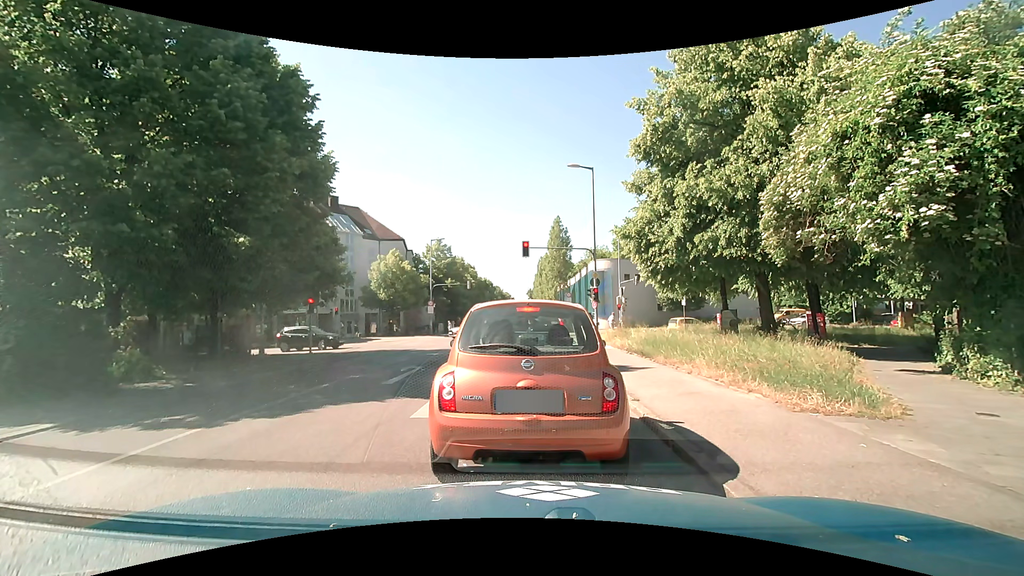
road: secondary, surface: asphalt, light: Day
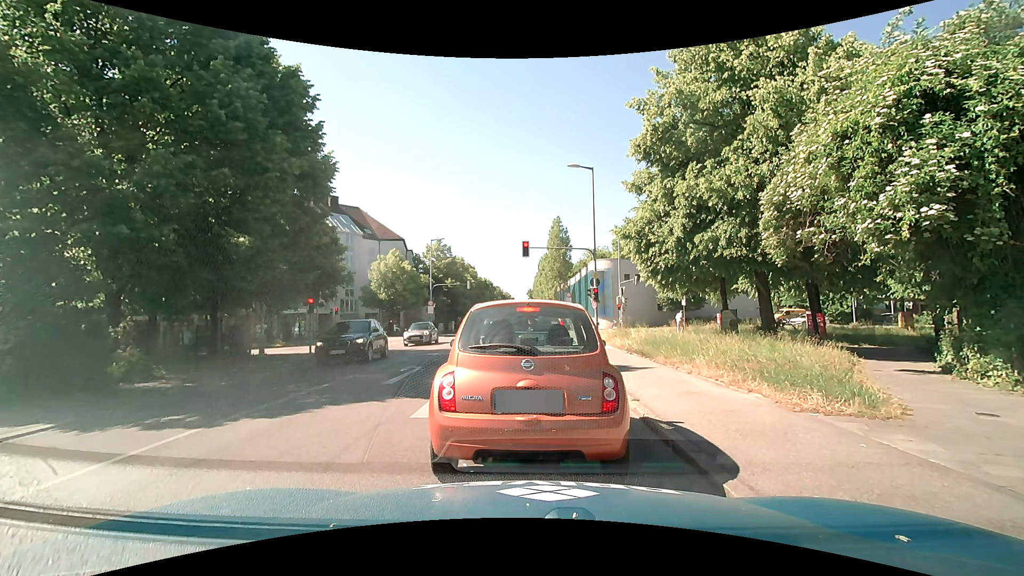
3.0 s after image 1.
(0.0, 0.0) m; 0°
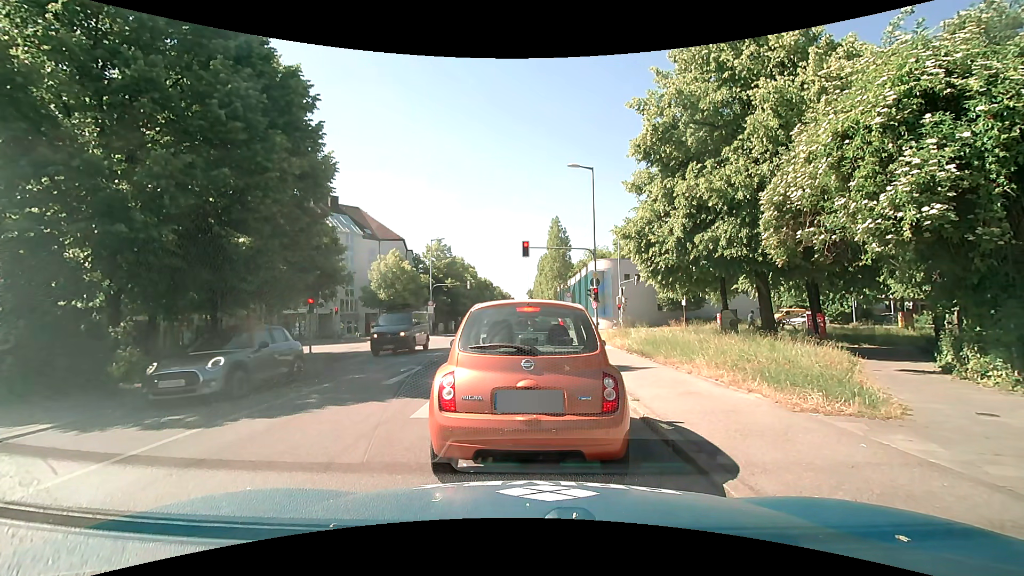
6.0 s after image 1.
(0.0, 0.0) m; 0°
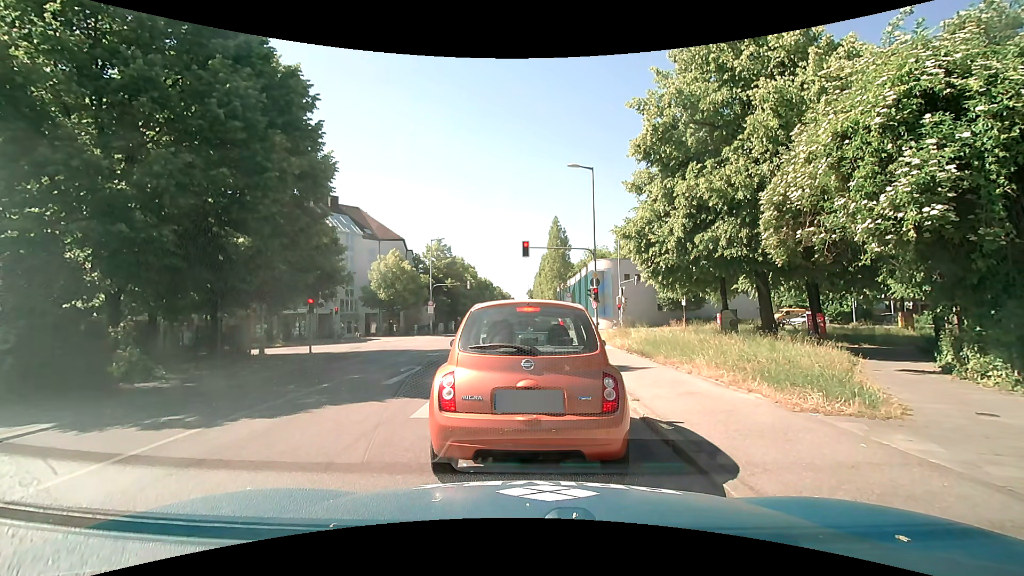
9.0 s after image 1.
(0.0, 0.0) m; 0°
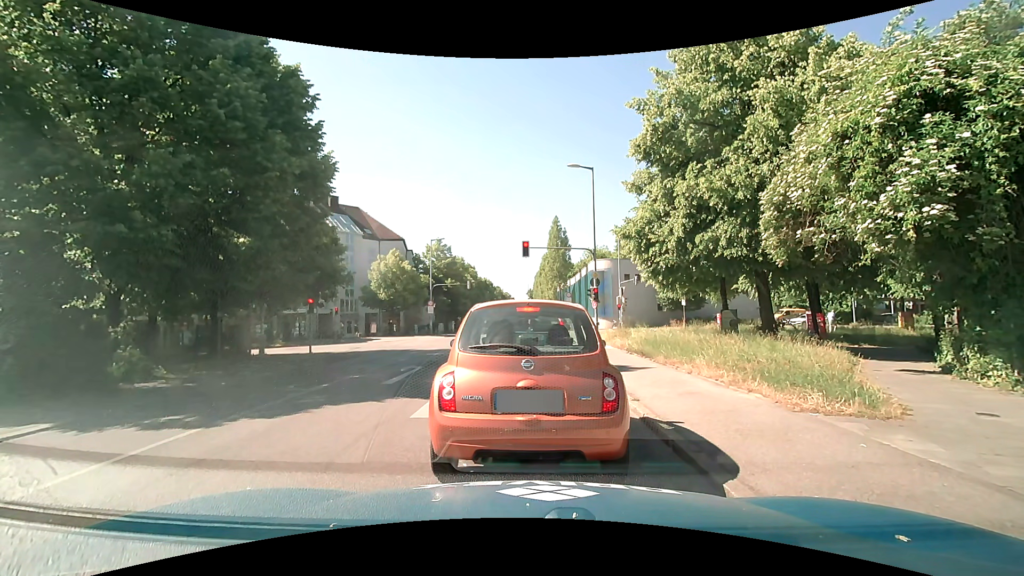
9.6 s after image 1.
(0.0, 0.0) m; 0°
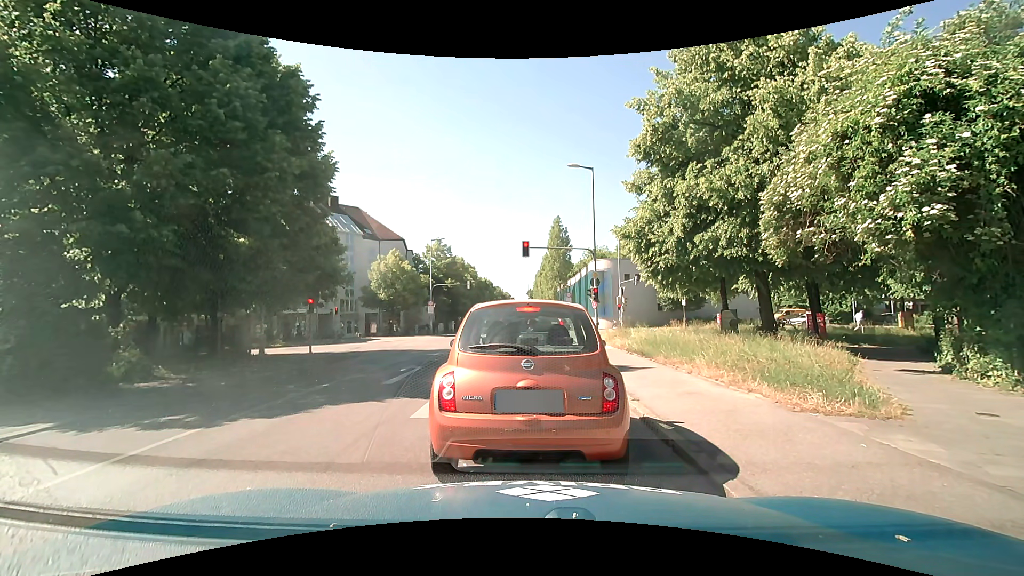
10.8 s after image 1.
(0.0, 0.0) m; 0°
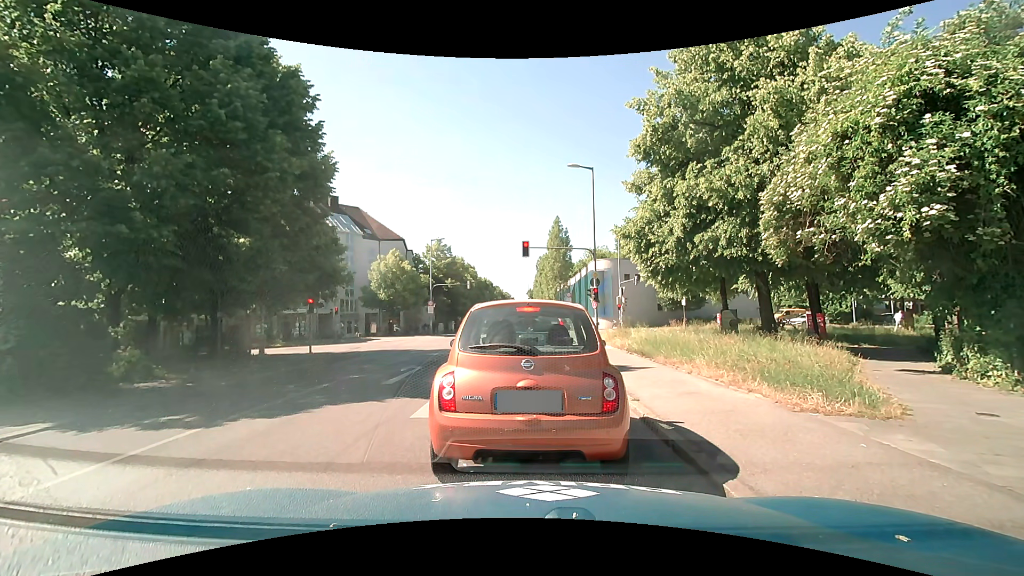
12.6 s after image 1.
(0.0, 0.0) m; 0°
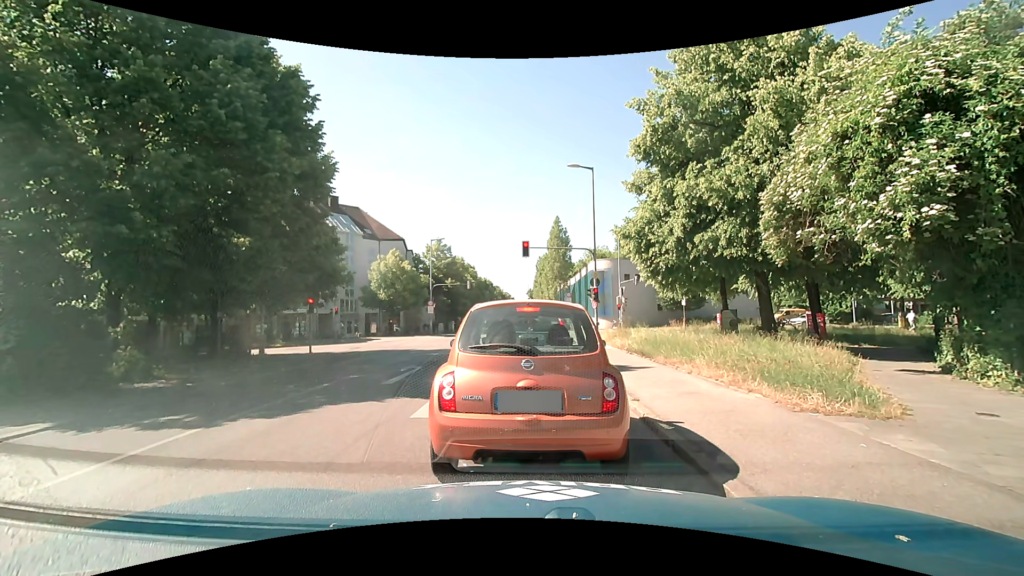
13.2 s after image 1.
(0.0, 0.0) m; 0°
(0, +10) (0, +20) (+1, +30) (+1, +40) (+1, +50) (+1, +60) (+1, +70) (+1, +80) (+1, +90) (+1, +100) m
